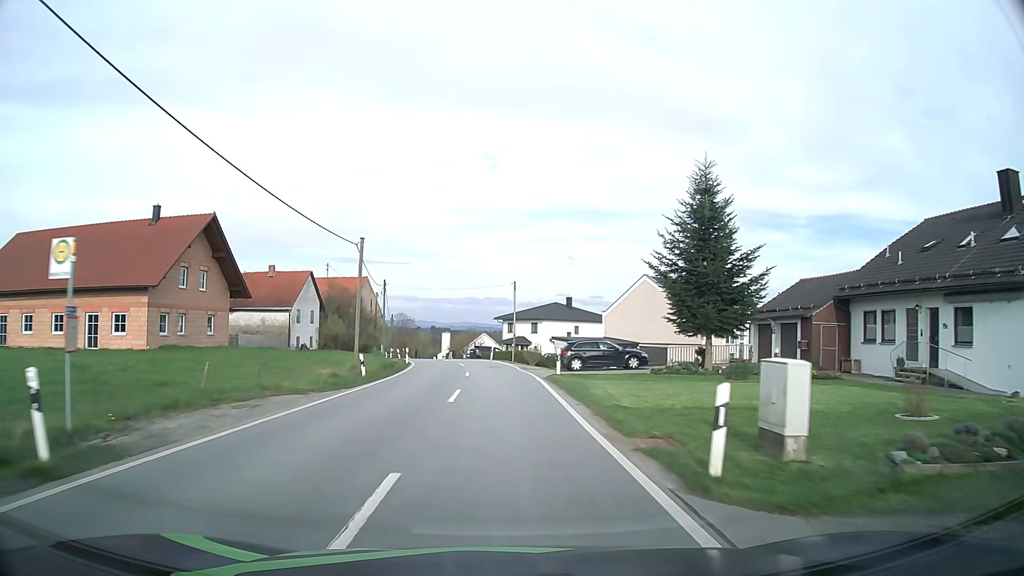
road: tertiary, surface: asphalt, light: Day
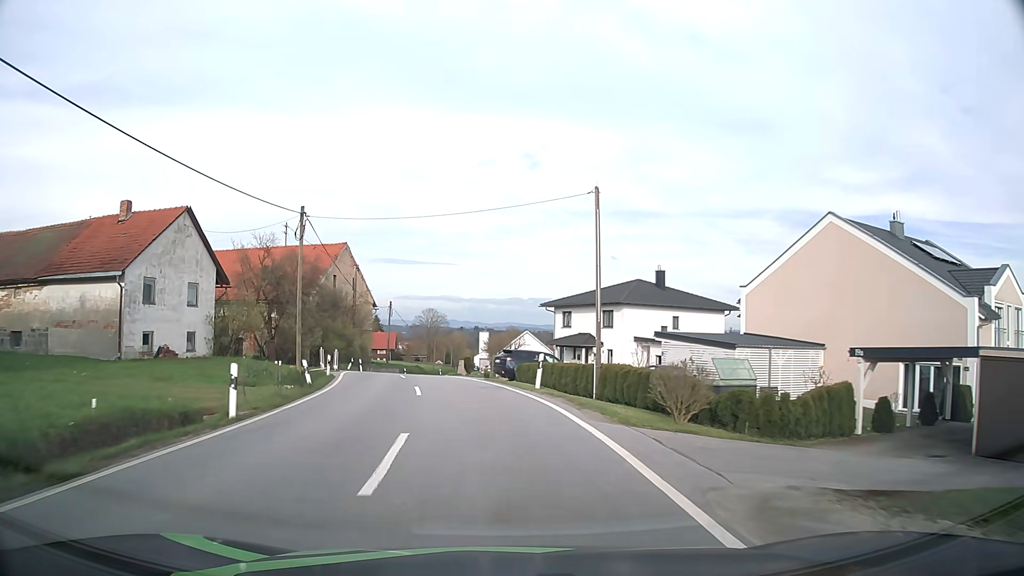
(-0.7, +32.9) m; -4°
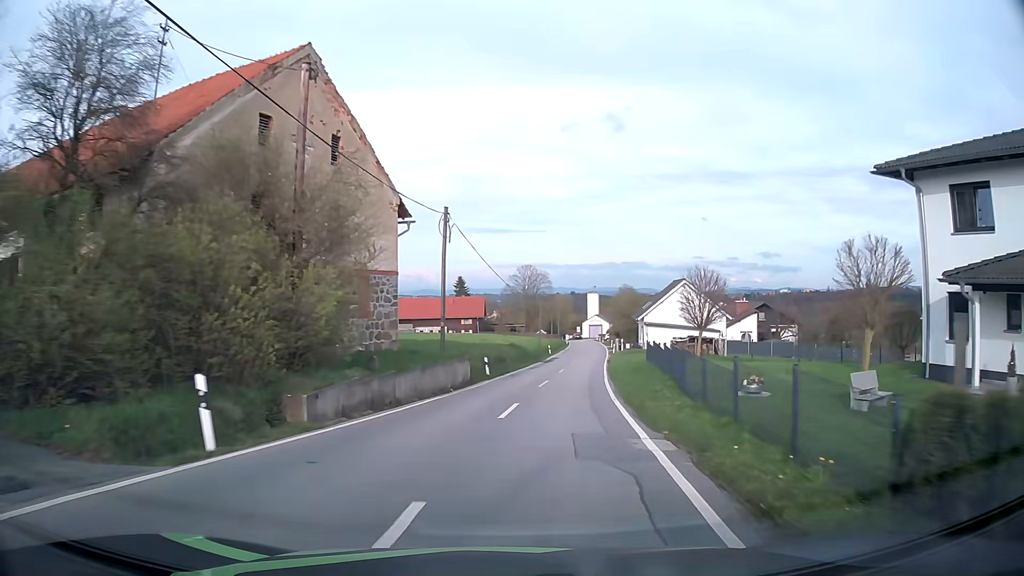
(-5.1, +39.9) m; -8°
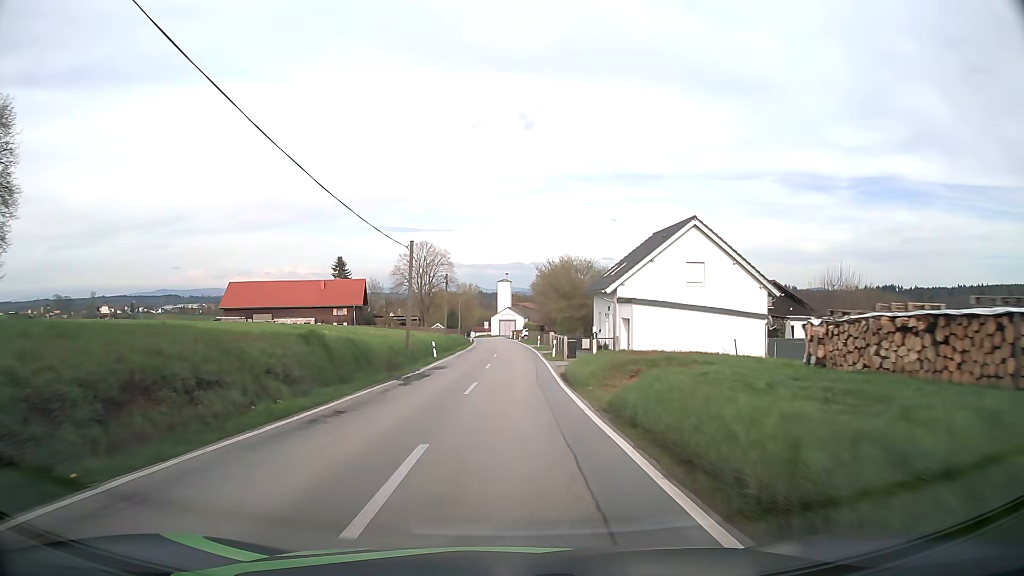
(+3.2, +33.3) m; +8°
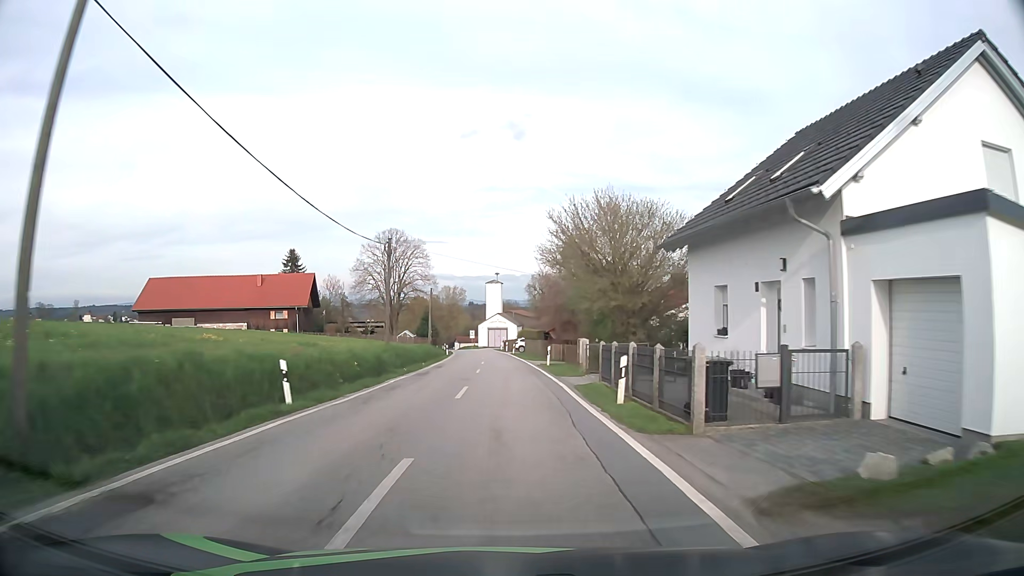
(+0.2, +25.3) m; +1°
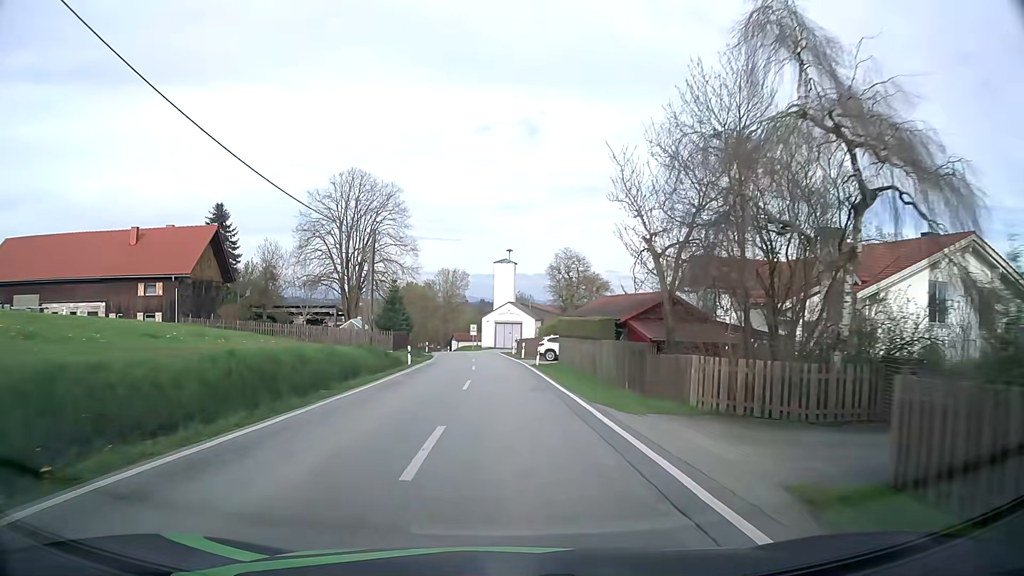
(-0.3, +33.6) m; -1°
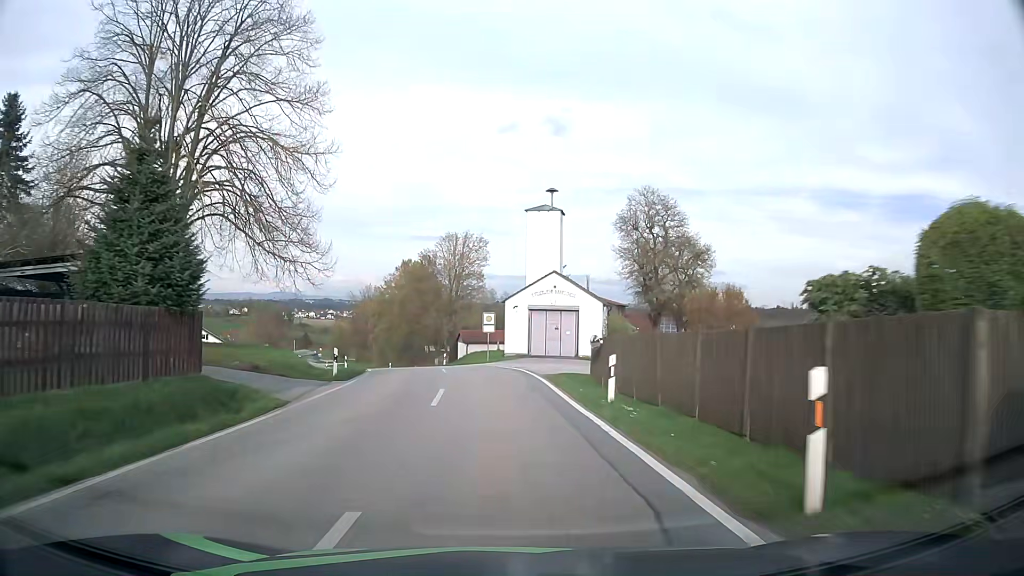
(-0.9, +41.8) m; -3°
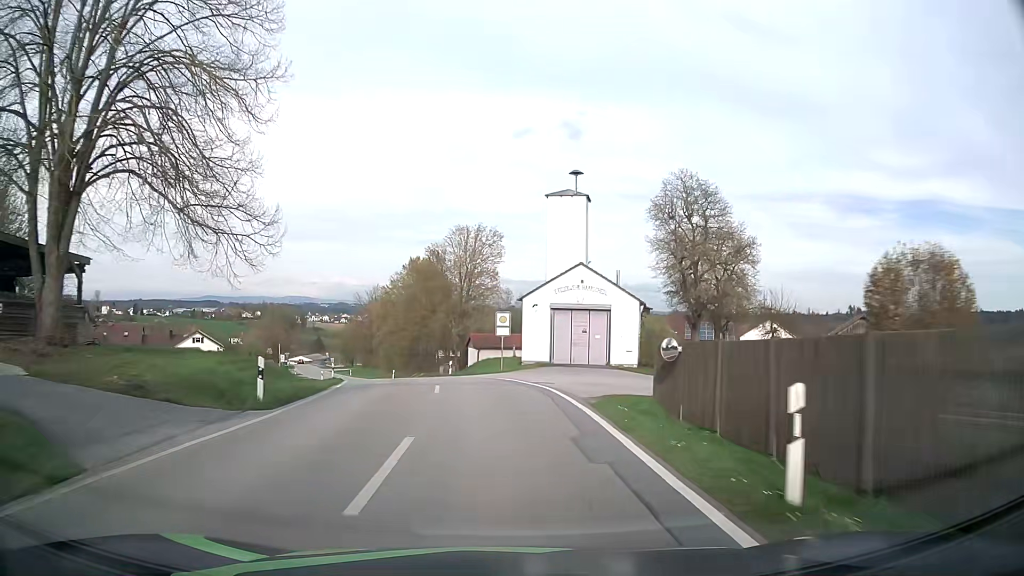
(-0.1, +8.2) m; -1°
(0, +10) (-1, +20) (-2, +30) (-5, +40) (-8, +49) (-11, +59) (-14, +68) (-17, +78) (-20, +87) (-24, +96) m
